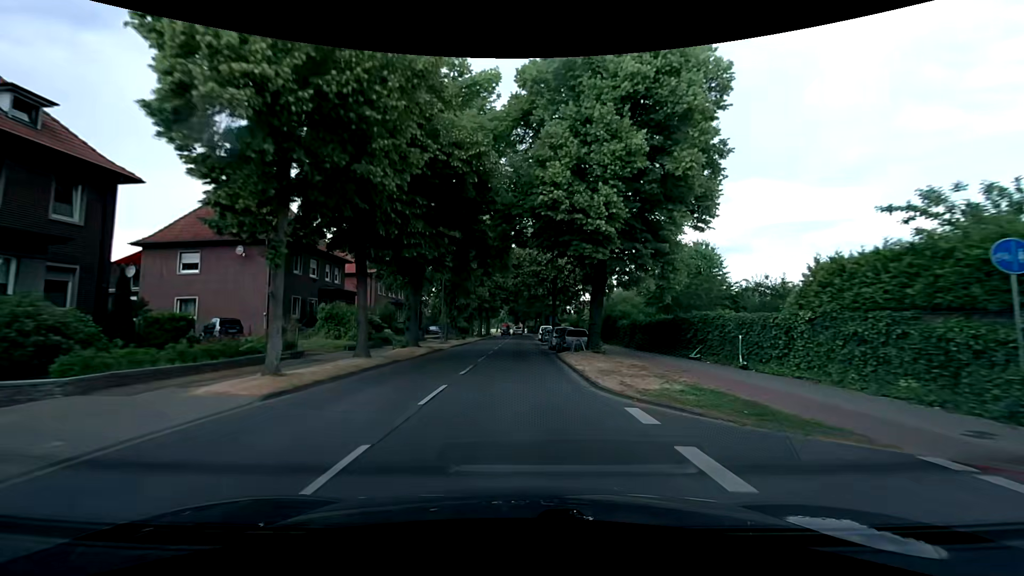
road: secondary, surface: asphalt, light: Day
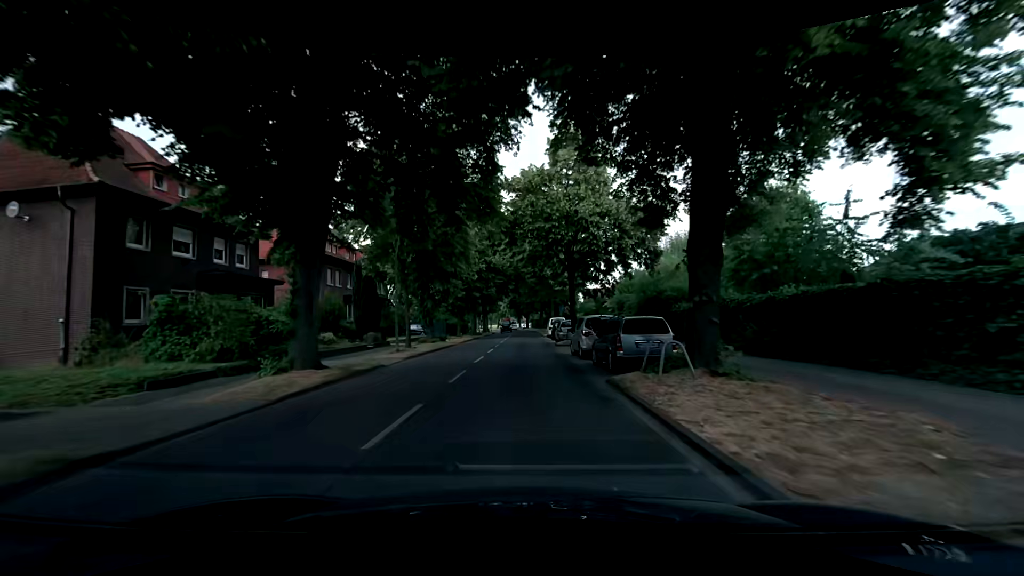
(+0.1, +15.3) m; 0°
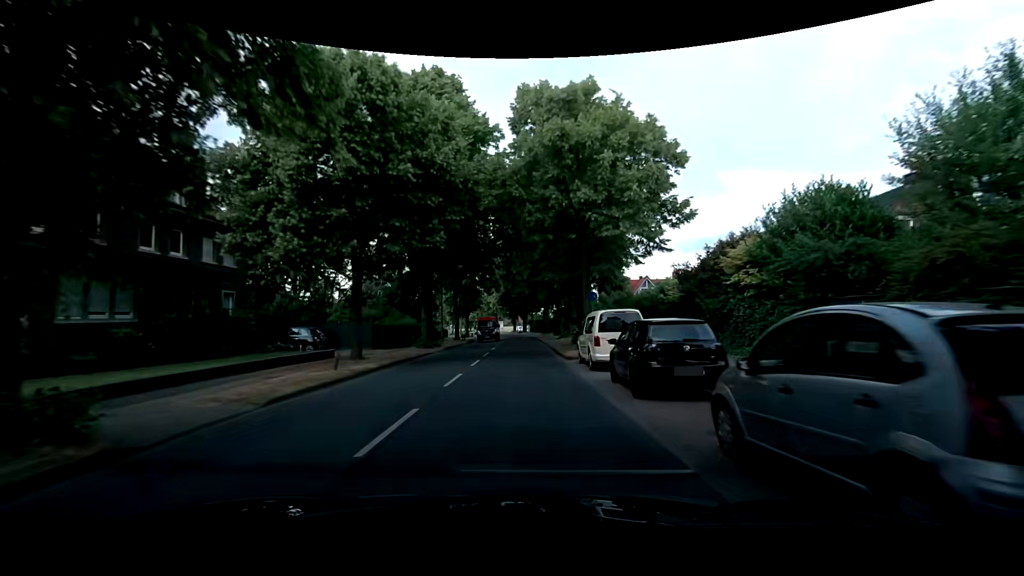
(-0.2, +30.3) m; 0°
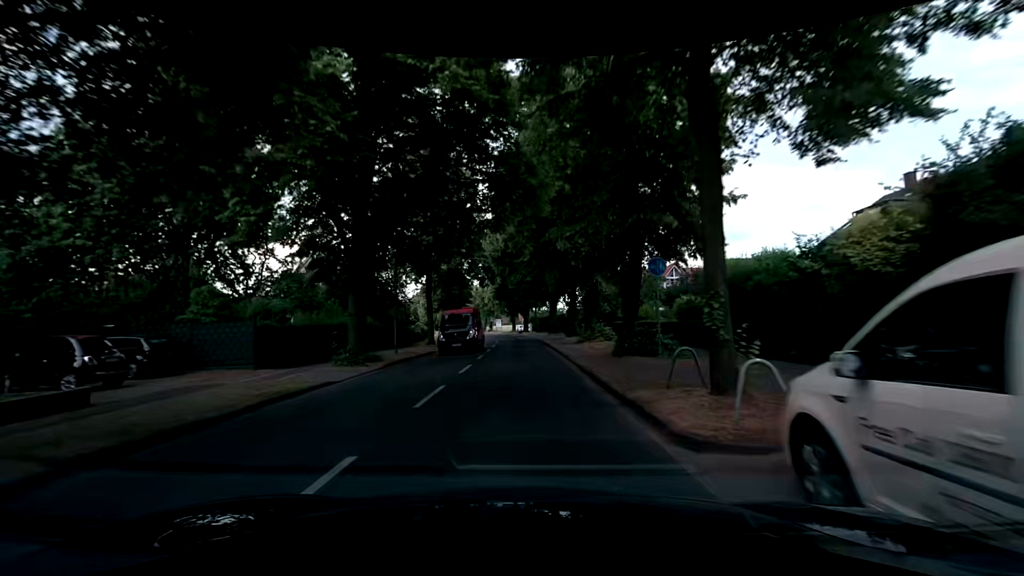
(+0.1, +15.0) m; 0°
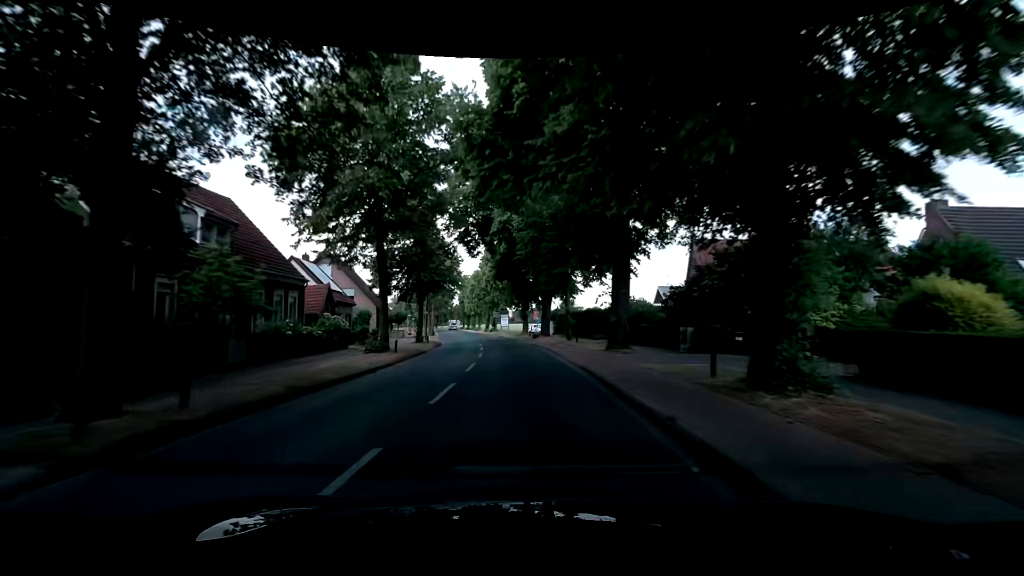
(0.0, +30.0) m; -2°
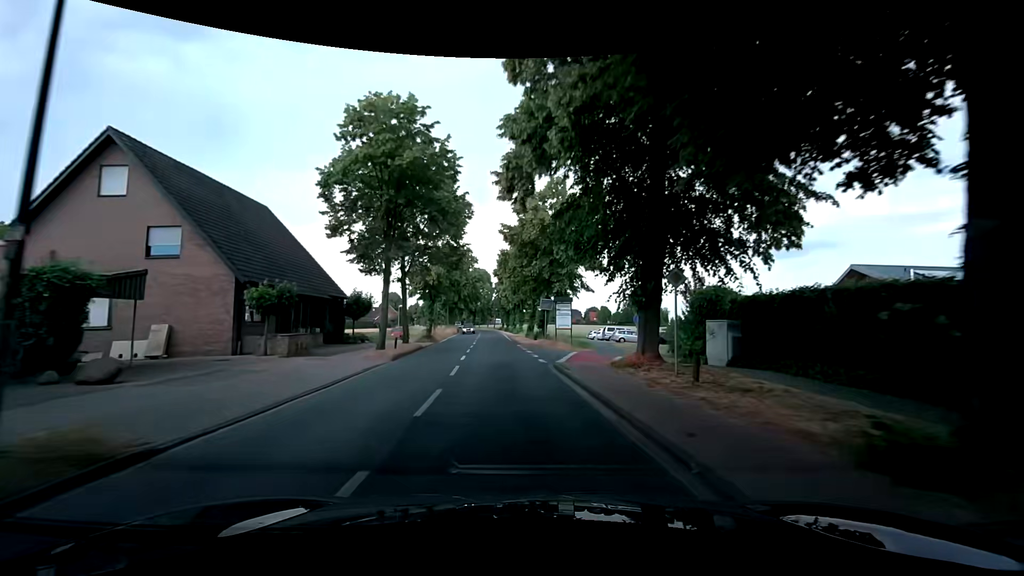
(-1.2, +37.3) m; -5°
(0, +10) (0, +20) (-1, +30) (-2, +40) (-3, +50) (-4, +60) (-5, +70) (-5, +80) (-6, +90) (-8, +100) m
